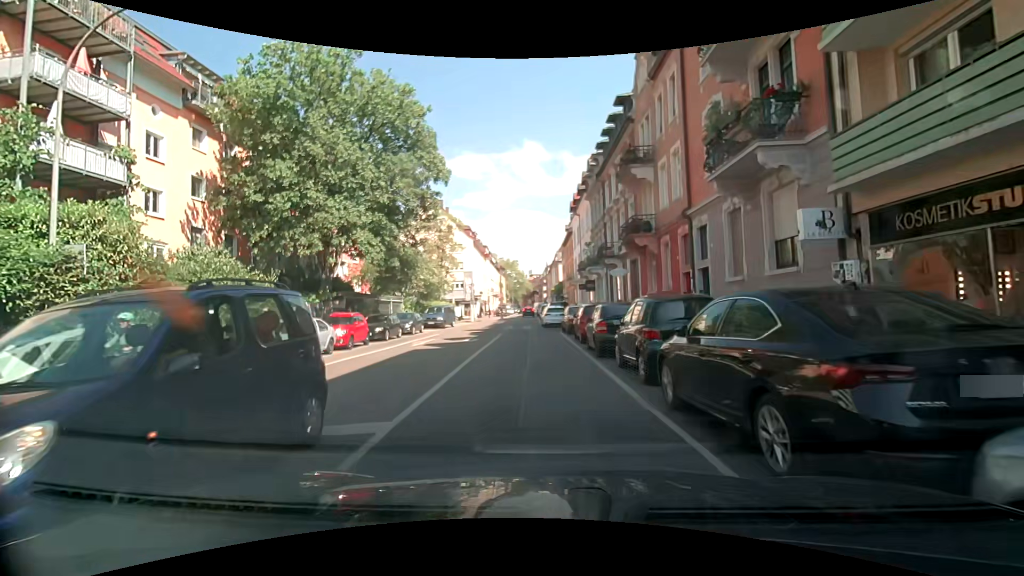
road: residential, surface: asphalt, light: Day
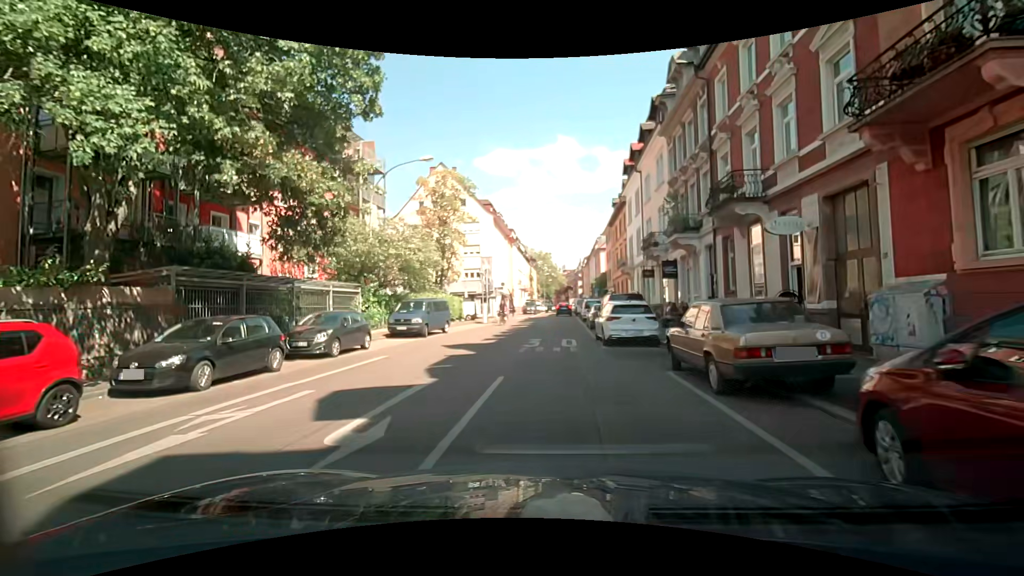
(-0.6, +17.4) m; -2°
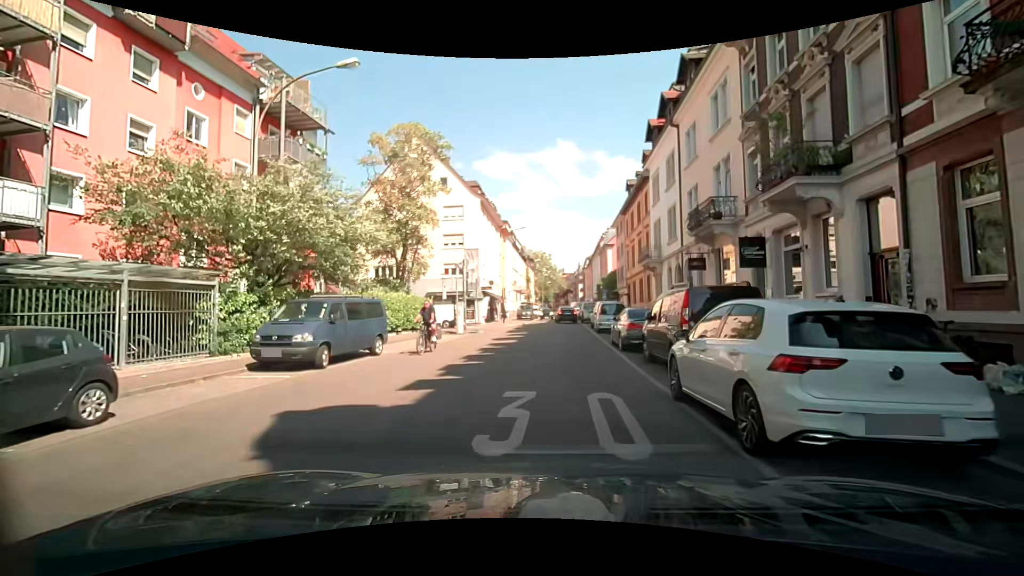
(0.0, +11.4) m; -1°
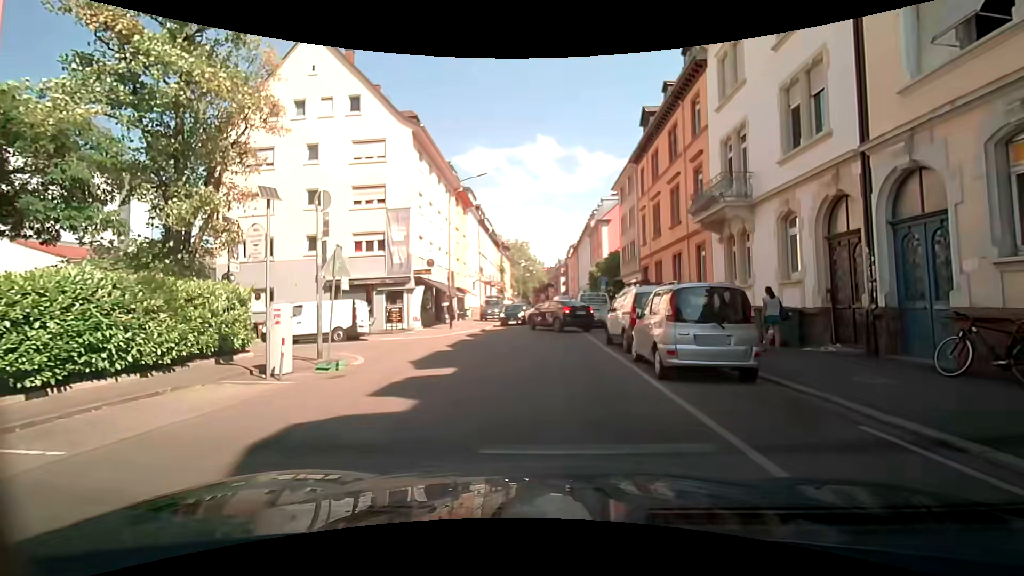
(+0.2, +17.9) m; +3°
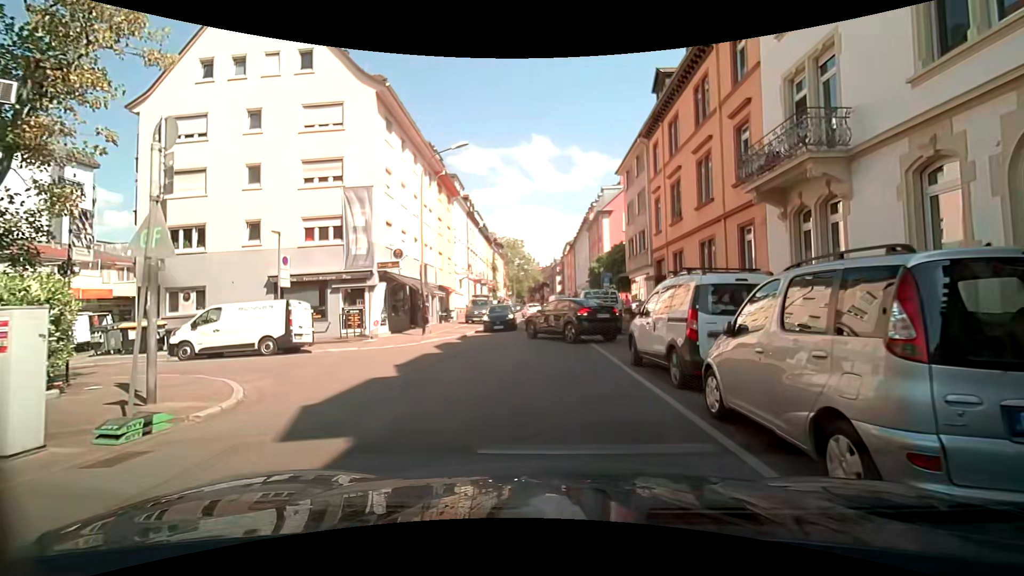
(-0.1, +5.4) m; 0°
